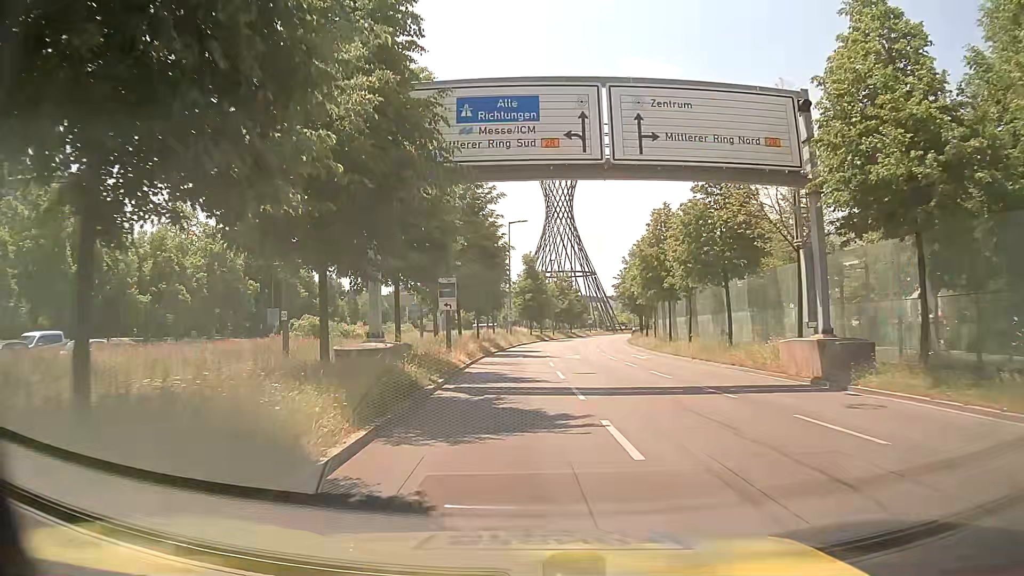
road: primary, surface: asphalt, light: Day
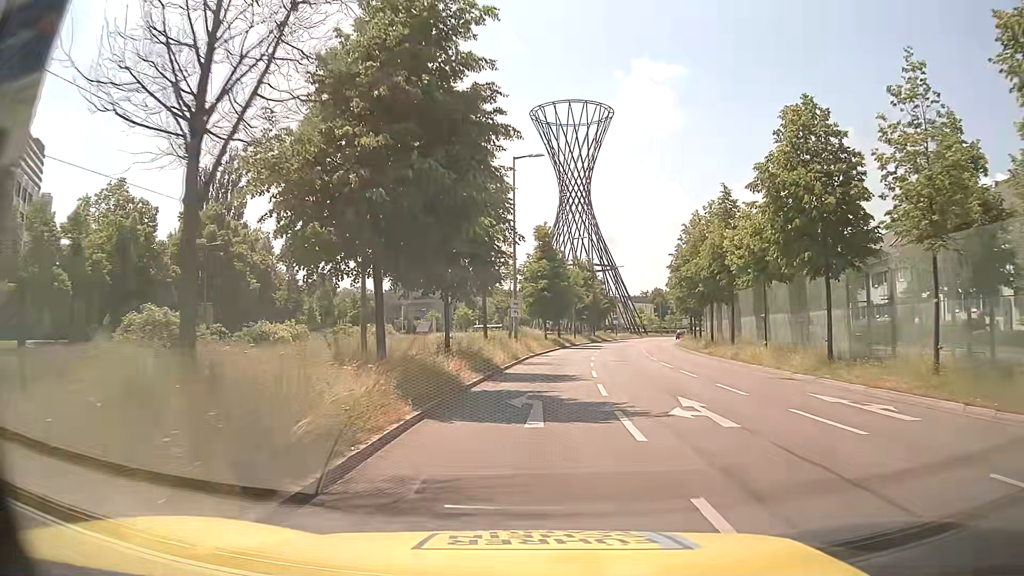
(-0.4, +23.2) m; -1°
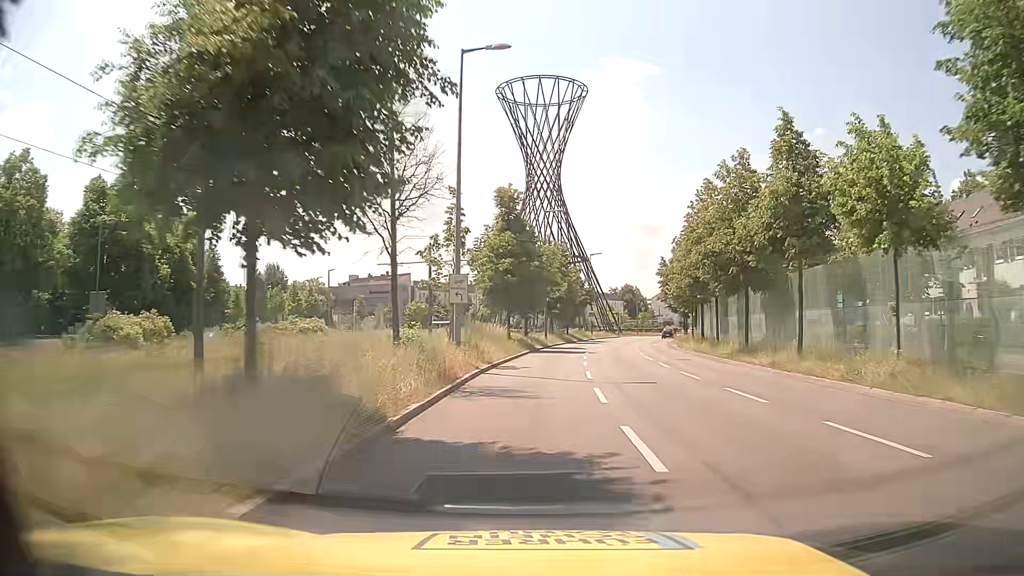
(+0.3, +14.4) m; +3°
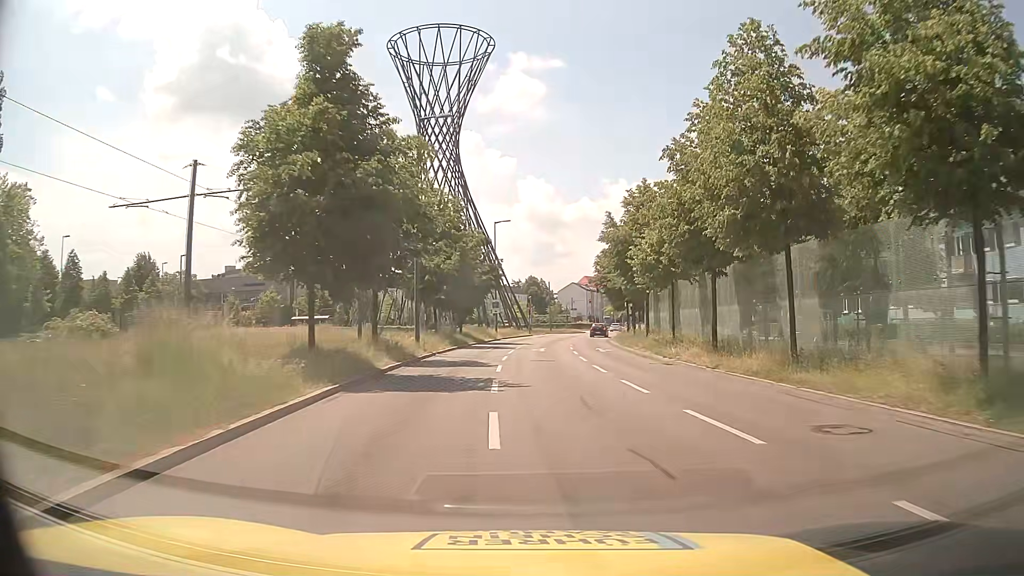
(+1.5, +23.3) m; +8°
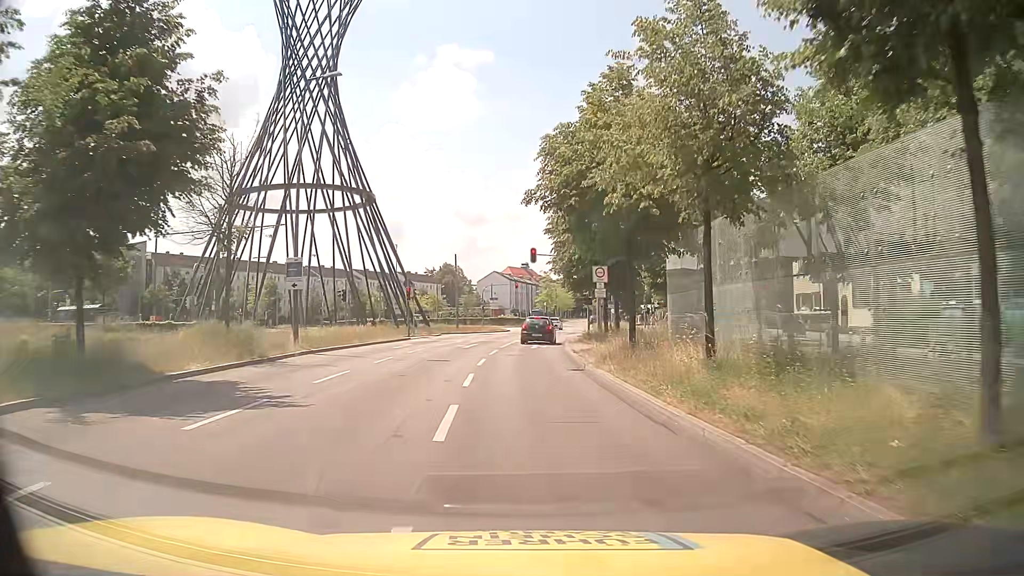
(+2.6, +35.7) m; +7°
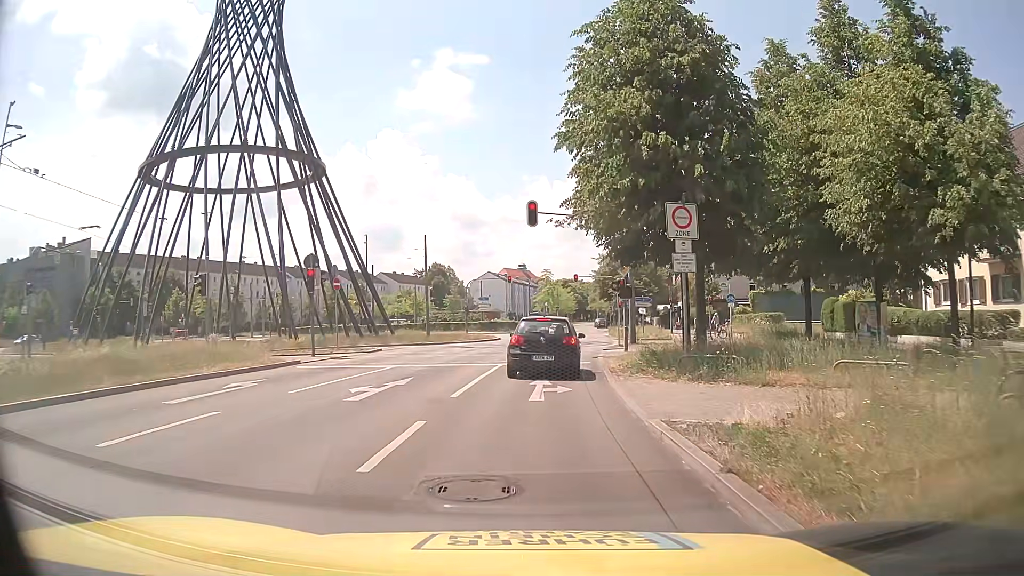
(-0.2, +18.7) m; 0°
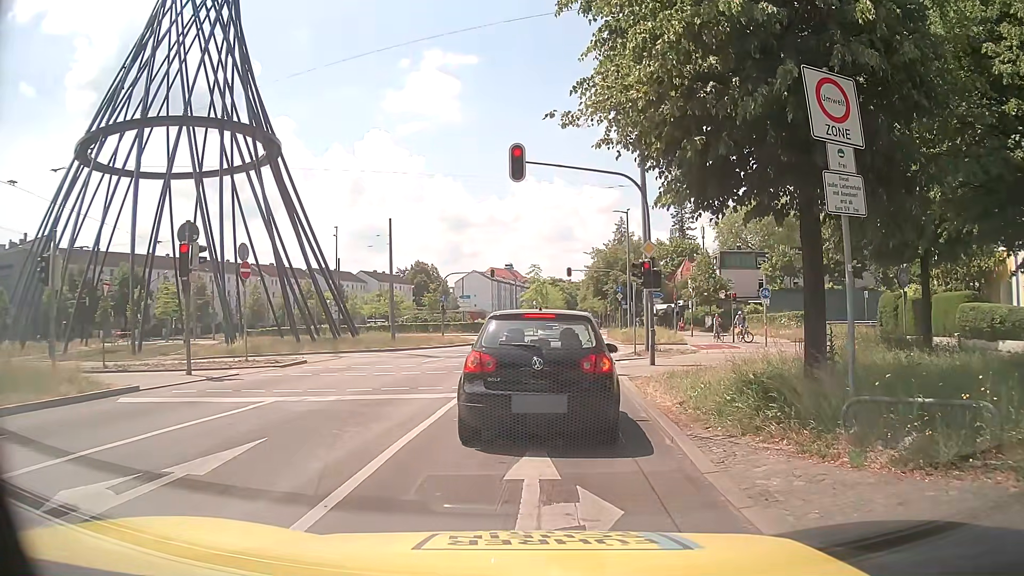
(0.0, +8.2) m; 0°
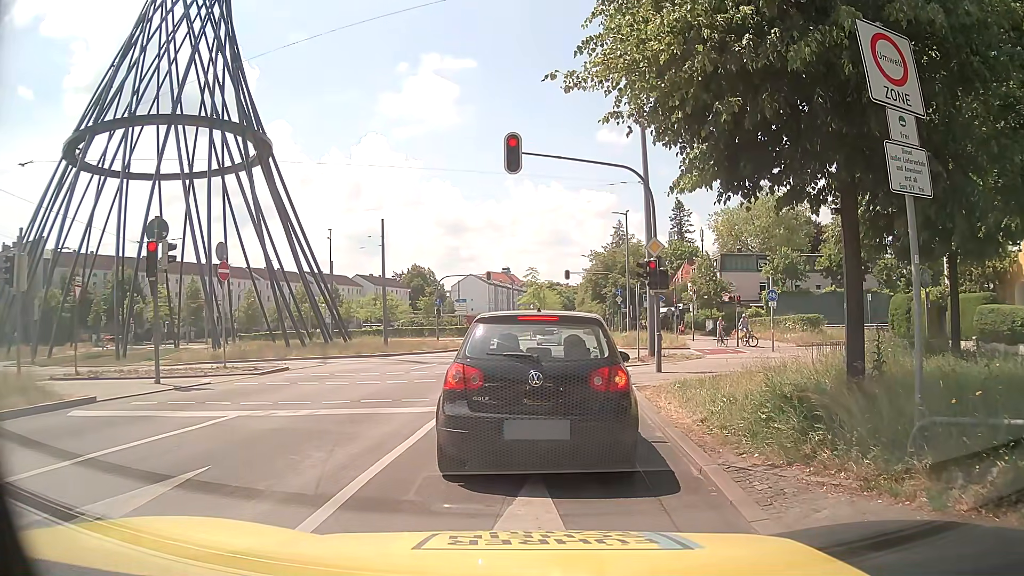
(0.0, +1.3) m; 0°
